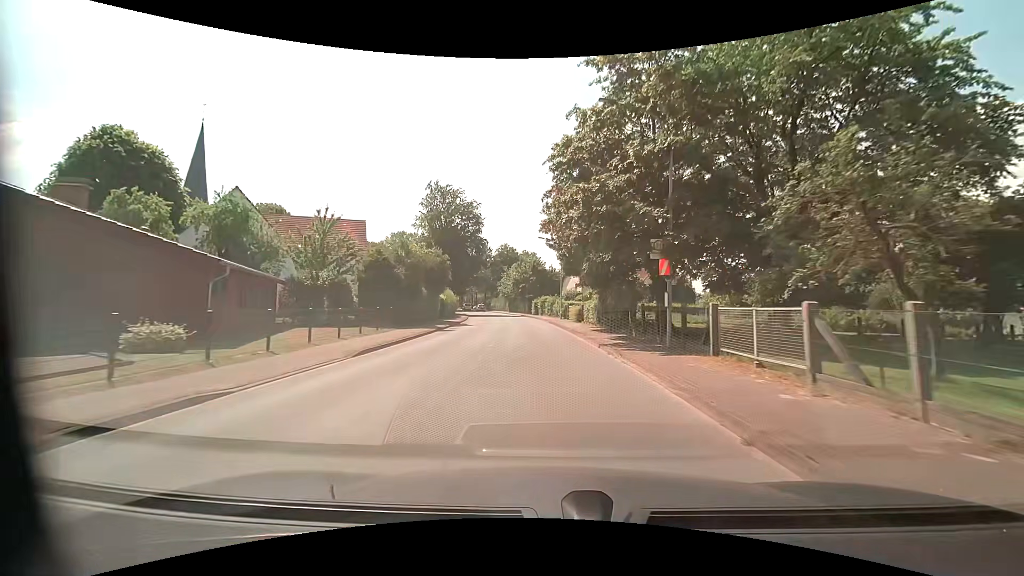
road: tertiary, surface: asphalt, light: Day
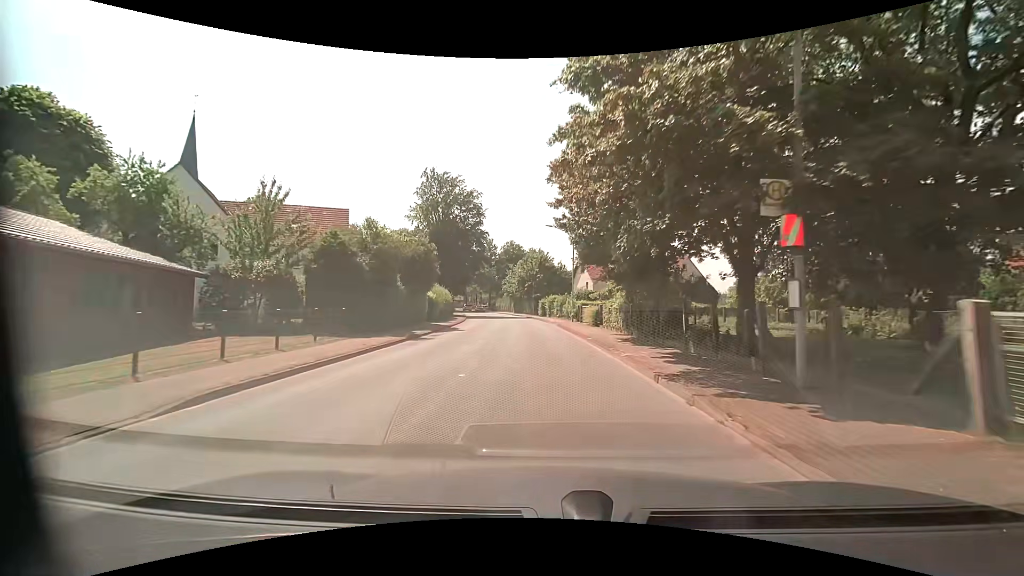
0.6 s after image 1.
(-0.1, +7.2) m; -1°
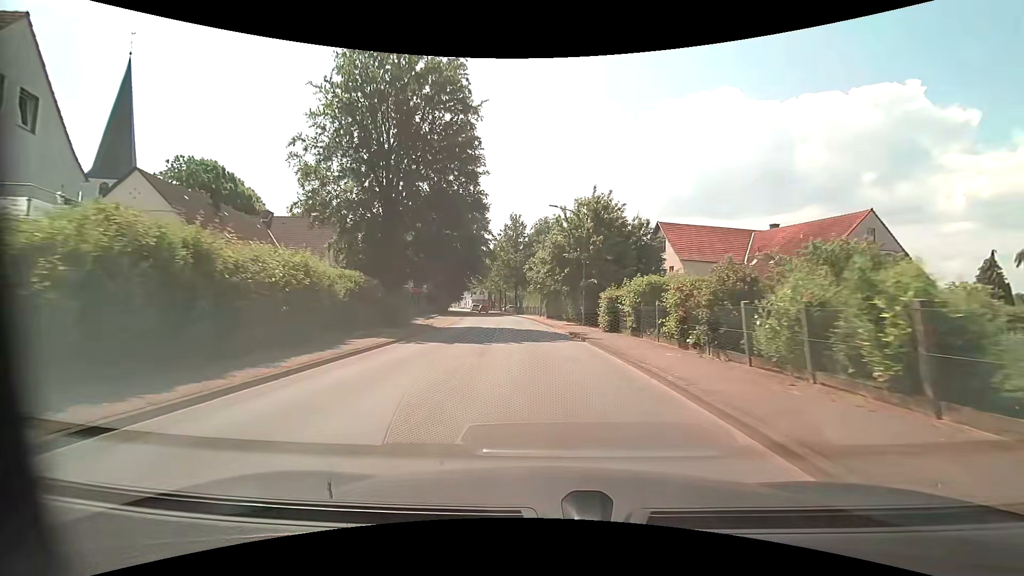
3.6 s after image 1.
(-1.3, +35.4) m; -5°
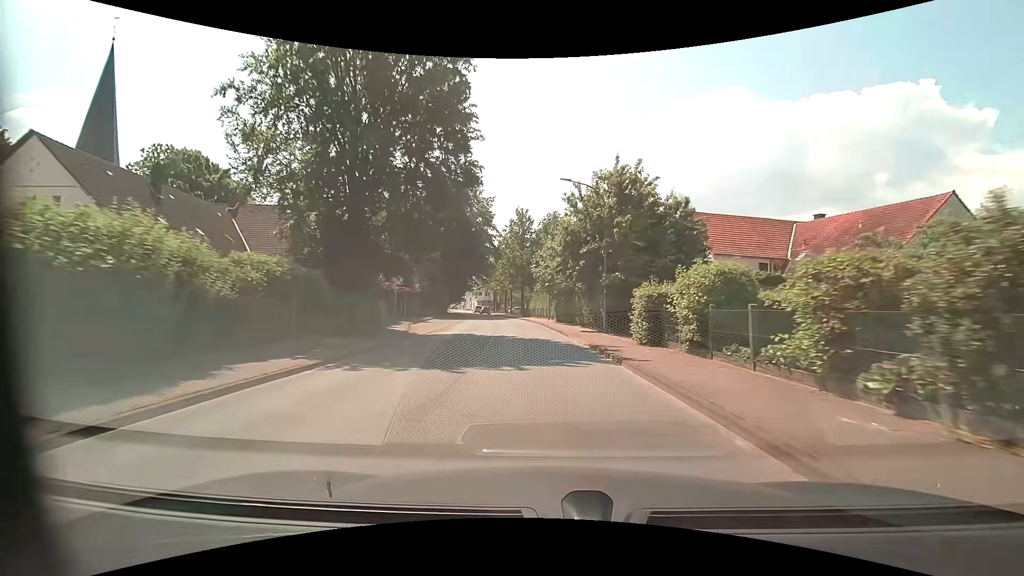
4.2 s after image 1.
(0.0, +7.0) m; -1°
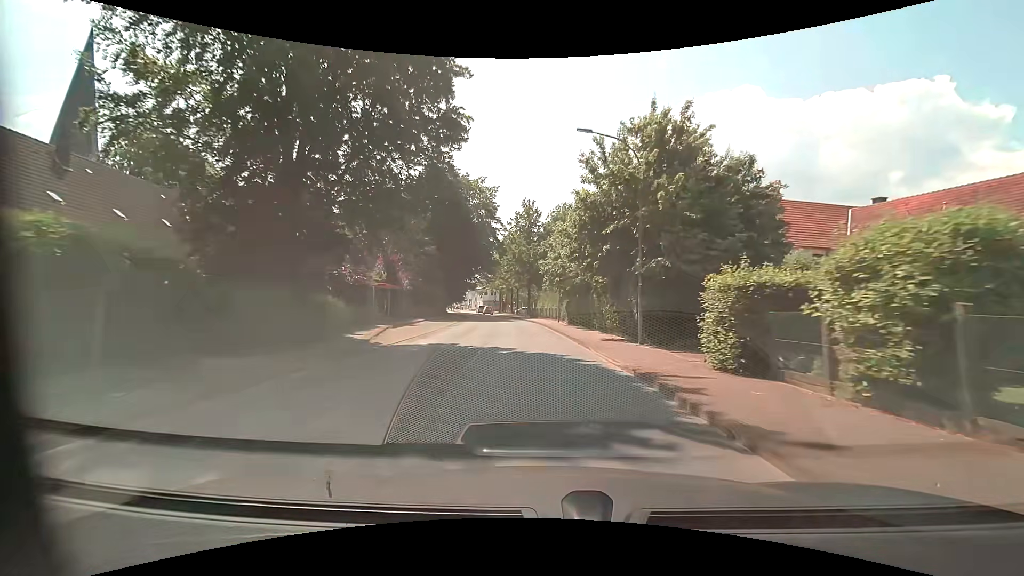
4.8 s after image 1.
(-0.1, +7.0) m; -1°
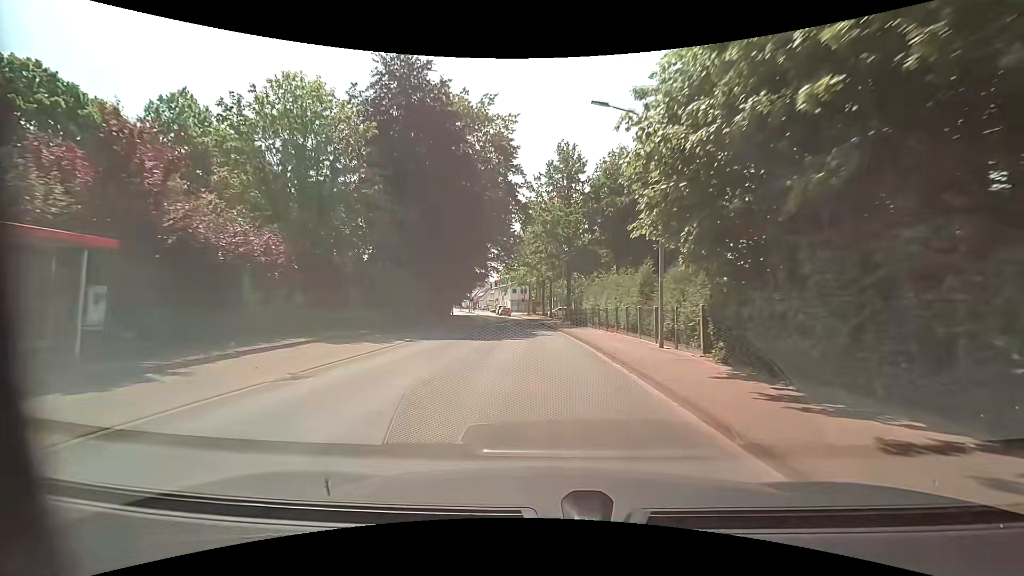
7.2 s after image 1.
(-1.1, +27.6) m; -4°
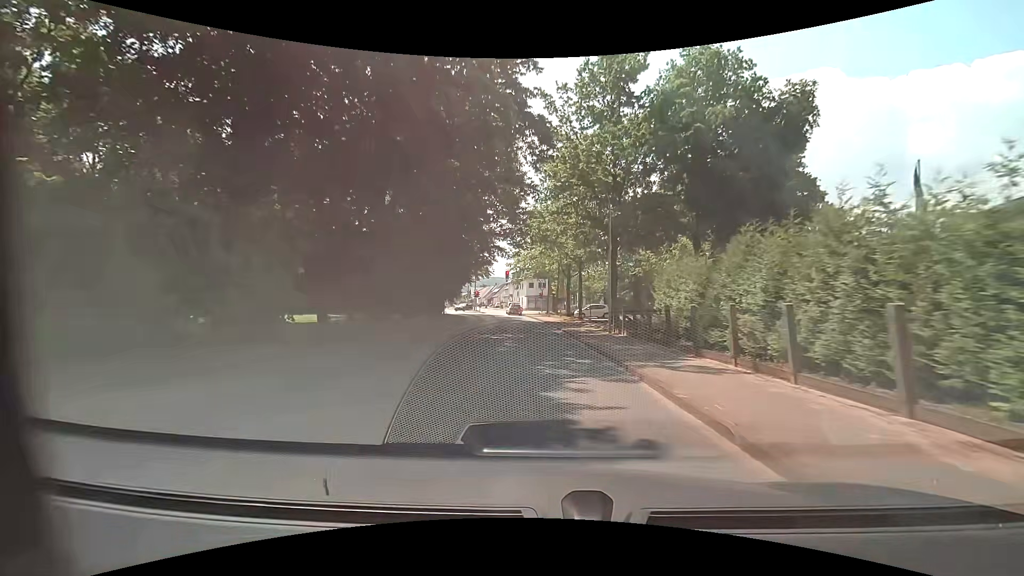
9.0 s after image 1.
(-0.5, +20.5) m; -2°
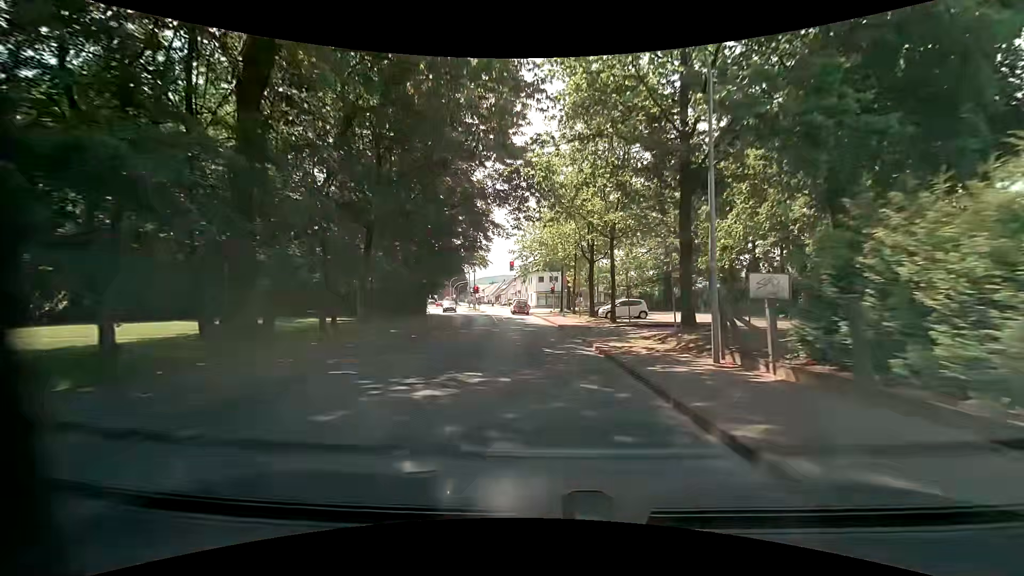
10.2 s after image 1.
(-0.1, +13.4) m; -1°
